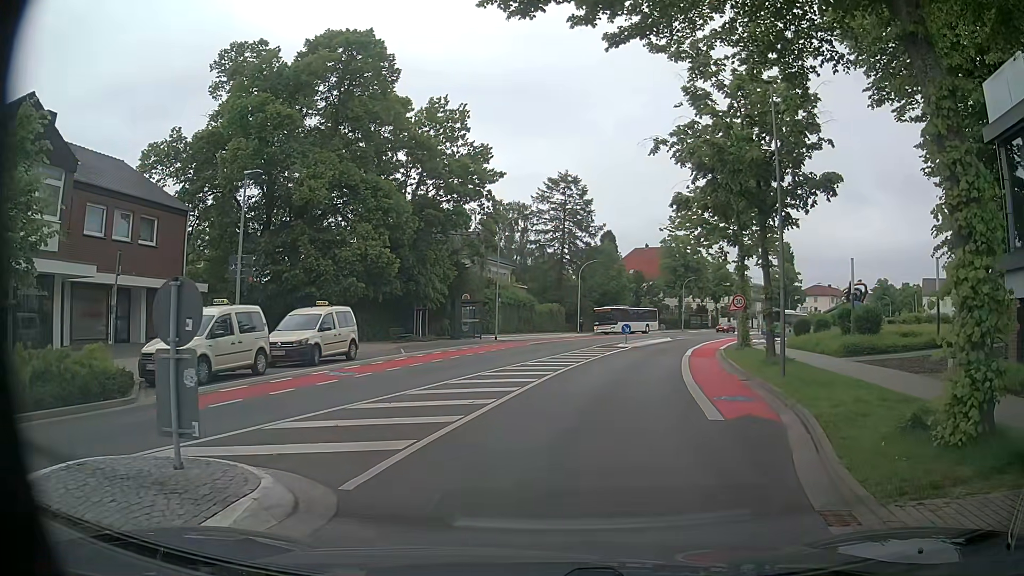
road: unclassified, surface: asphalt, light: Day
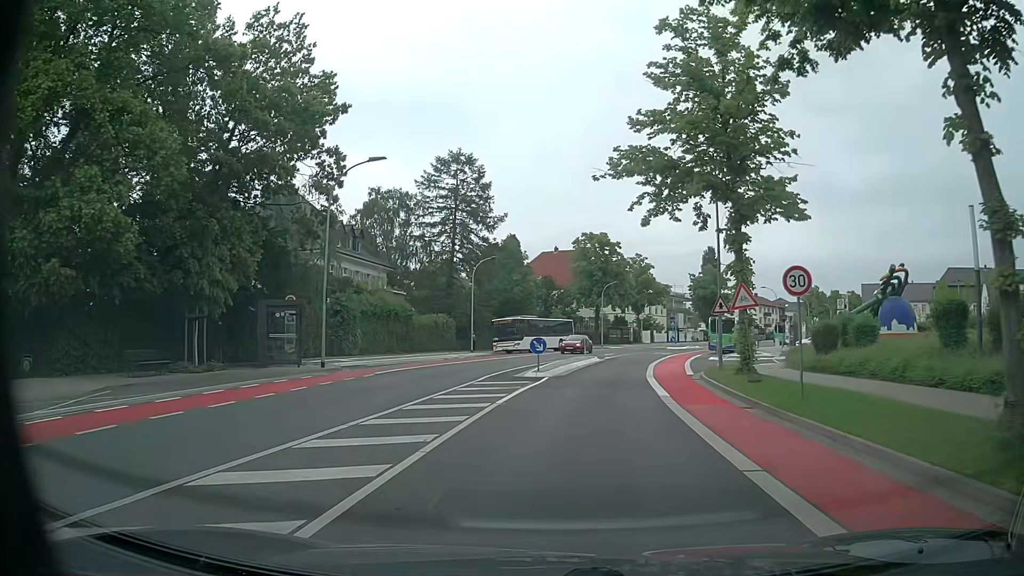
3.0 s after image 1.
(+1.3, +17.2) m; +7°
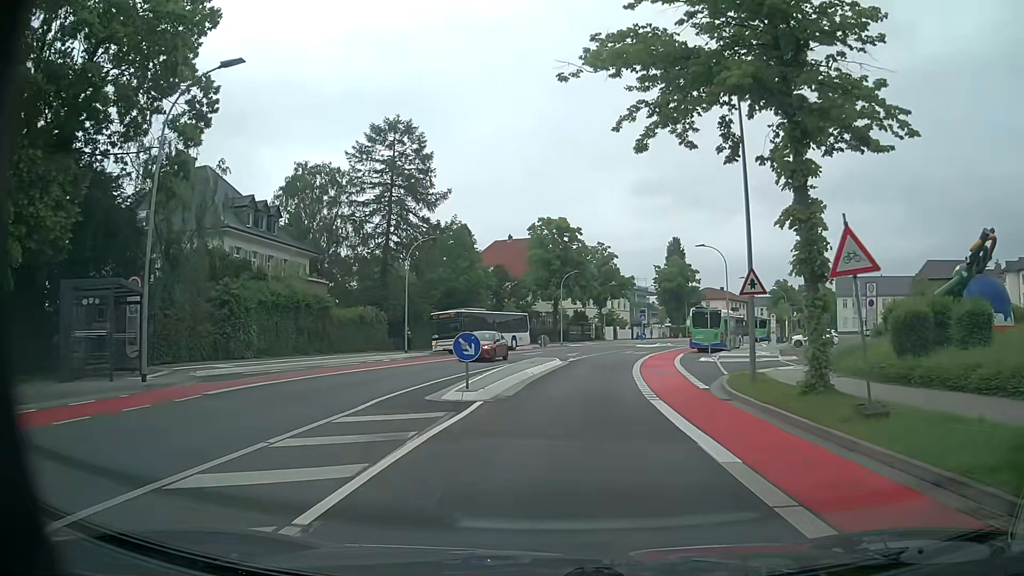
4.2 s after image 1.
(+0.4, +9.6) m; +5°
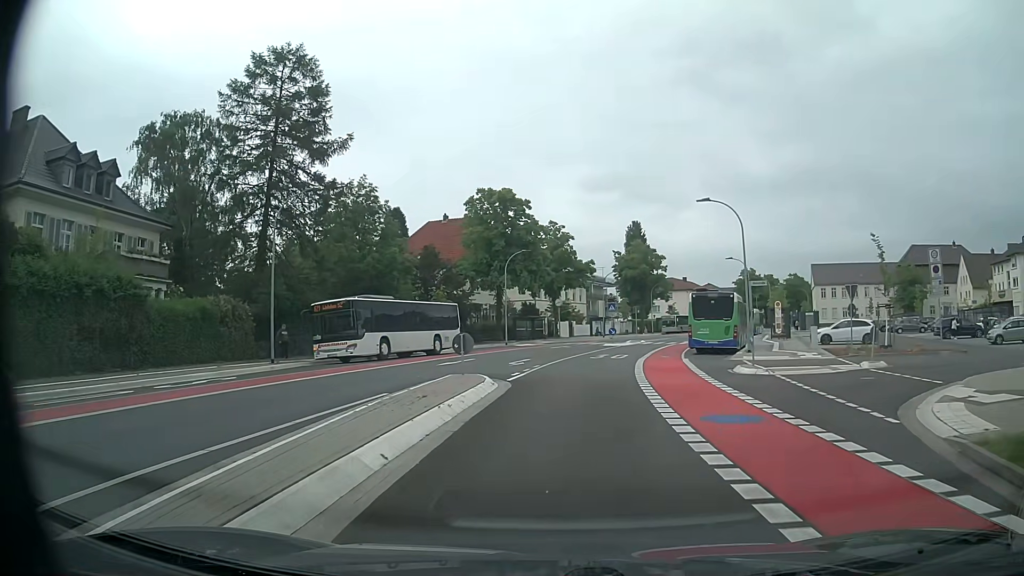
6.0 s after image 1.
(+0.4, +15.4) m; +4°
